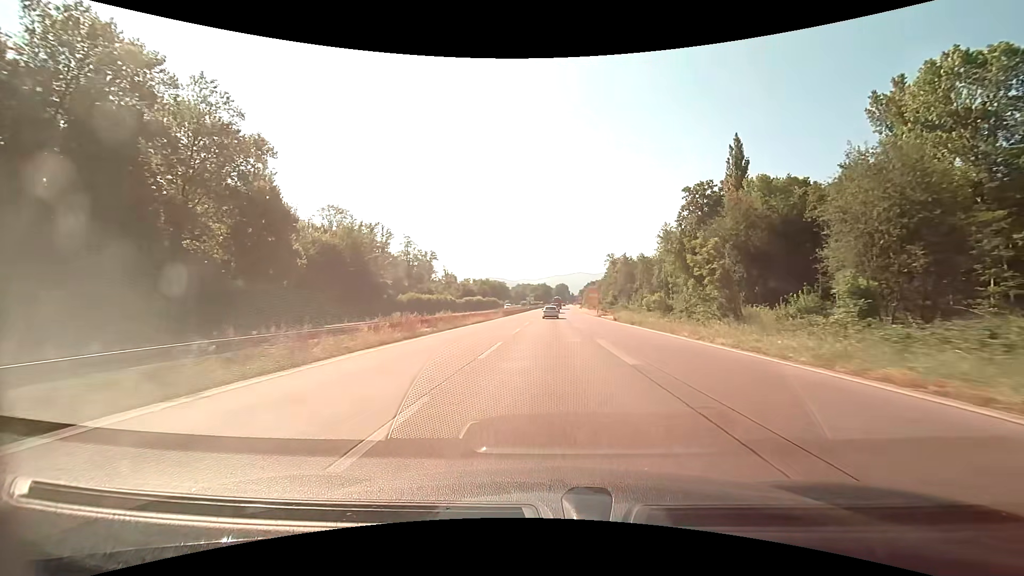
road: trunk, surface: asphalt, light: Day
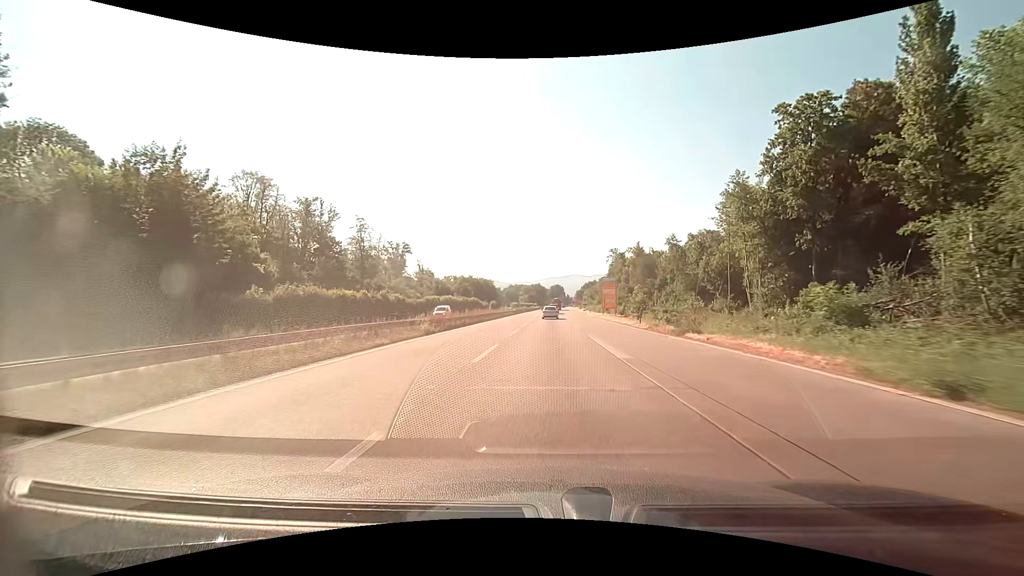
(+0.2, +38.4) m; +1°
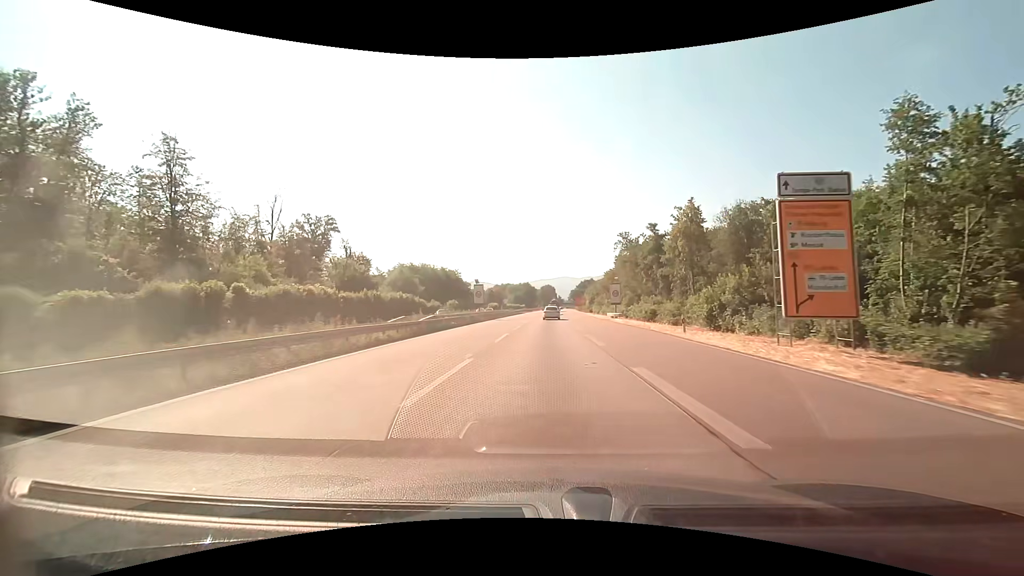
(+0.6, +64.4) m; +1°
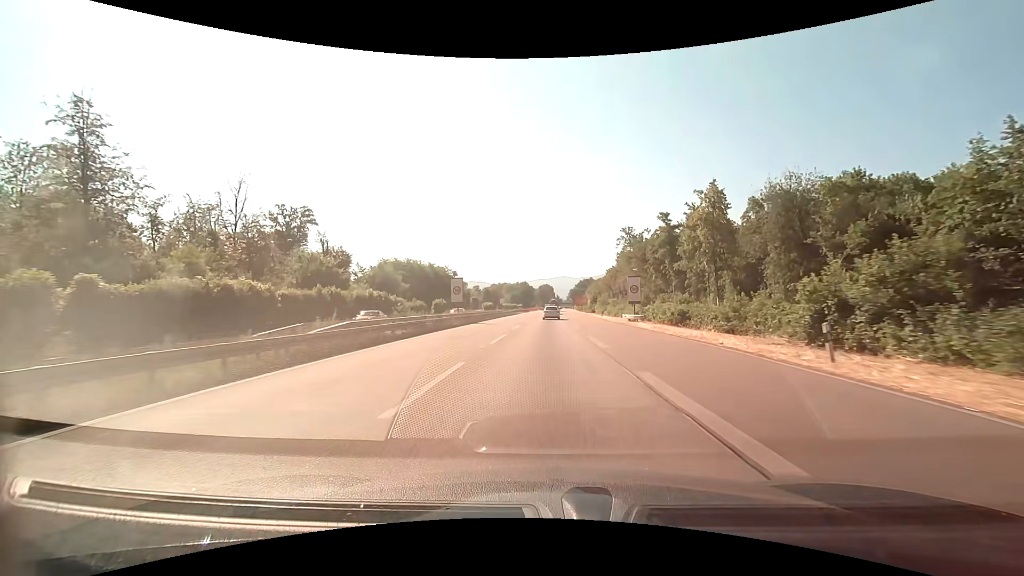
(0.0, +12.7) m; 0°
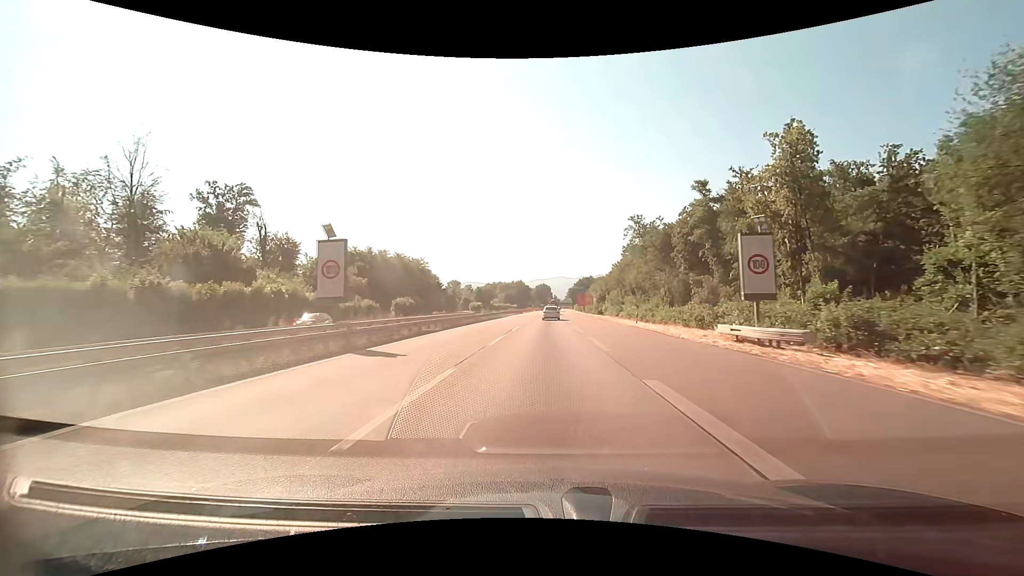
(+0.1, +25.2) m; 0°
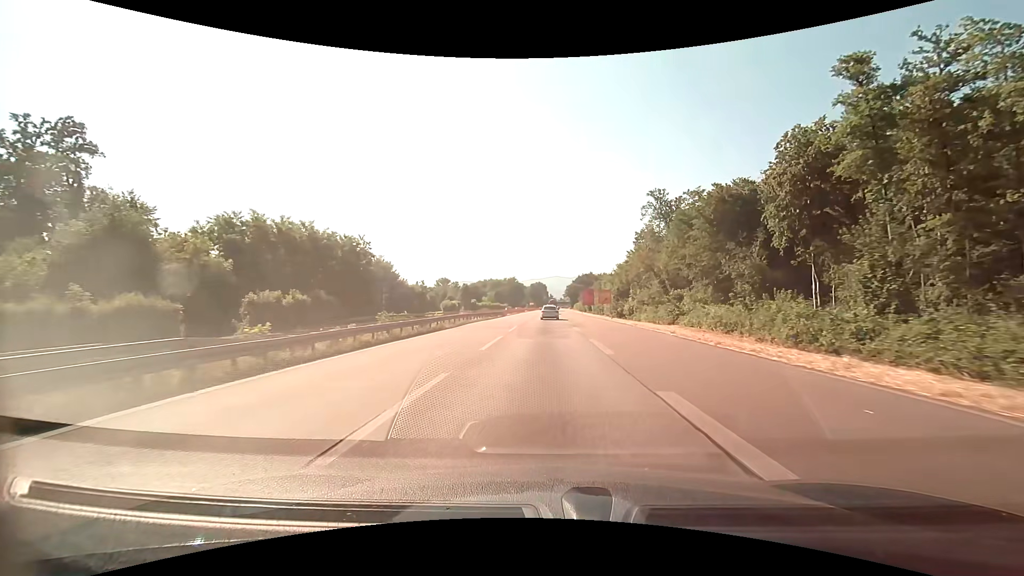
(+0.2, +37.1) m; +1°
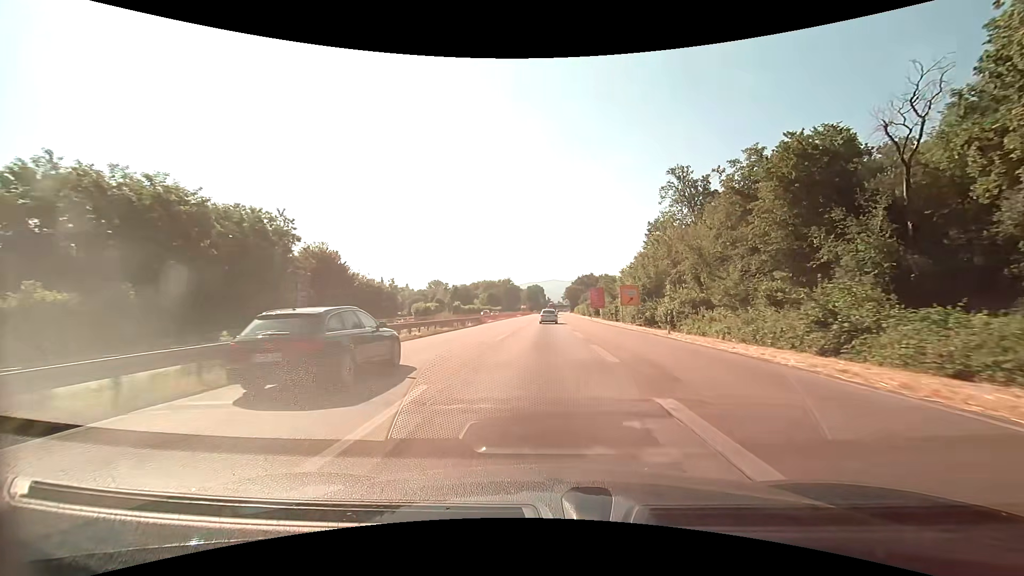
(+0.1, +24.4) m; 0°
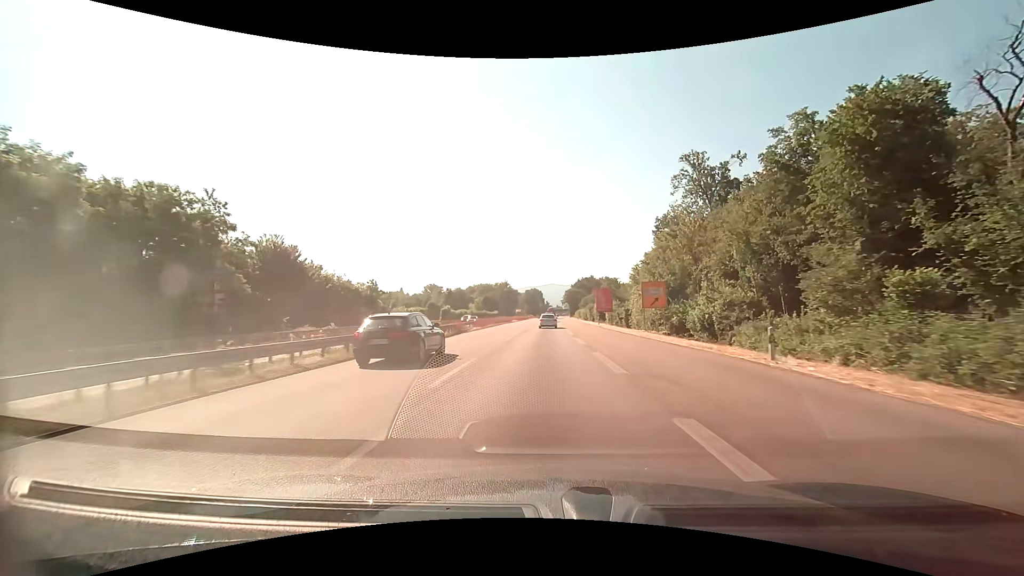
(0.0, +12.1) m; 0°
(0, +10) (0, +20) (0, +30) (0, +40) (0, +50) (0, +60) (0, +70) (0, +80) (0, +90) (0, +100) m
